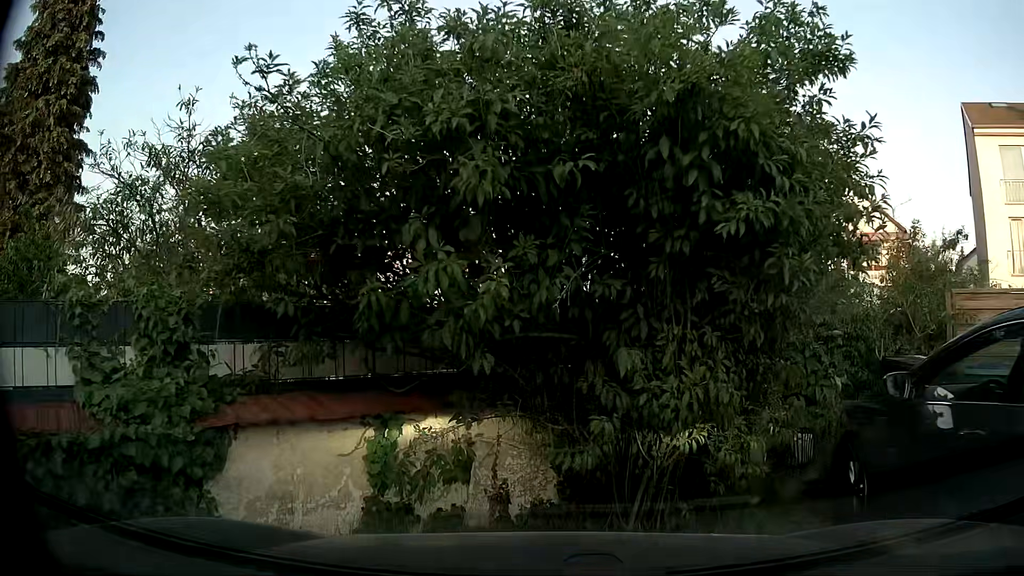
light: Day
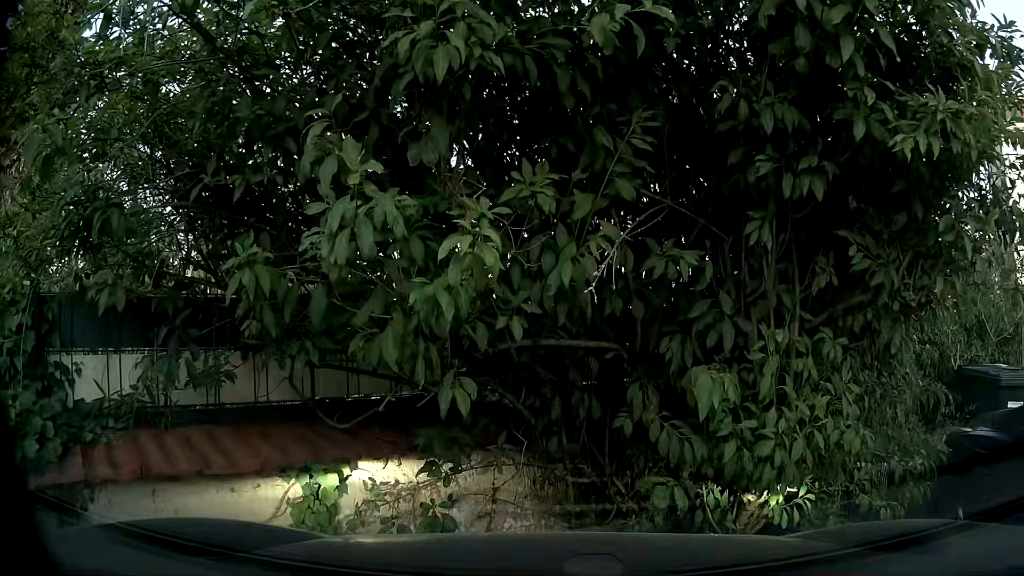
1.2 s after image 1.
(0.0, +1.1) m; -1°
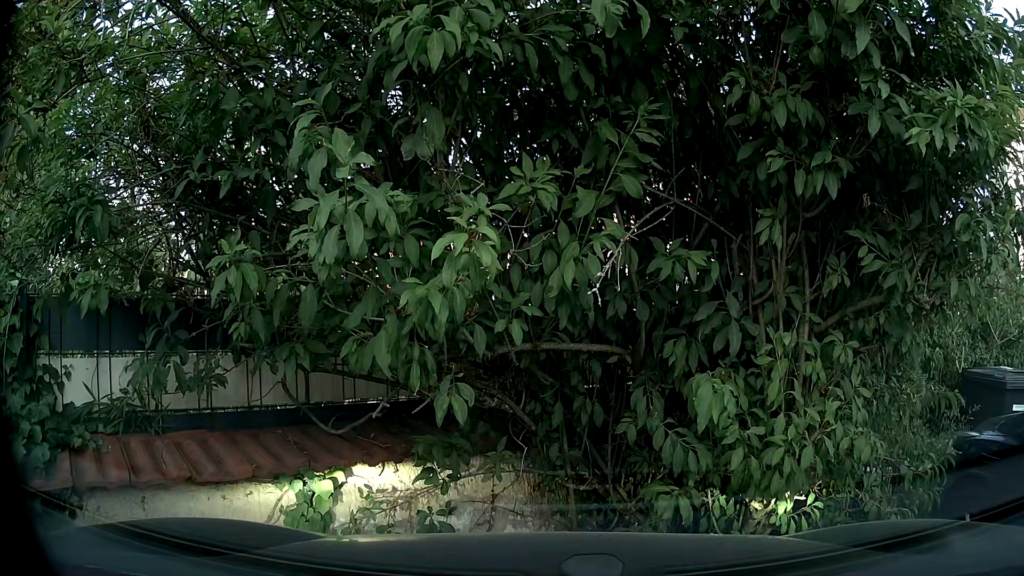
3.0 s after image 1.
(0.0, +0.2) m; 0°
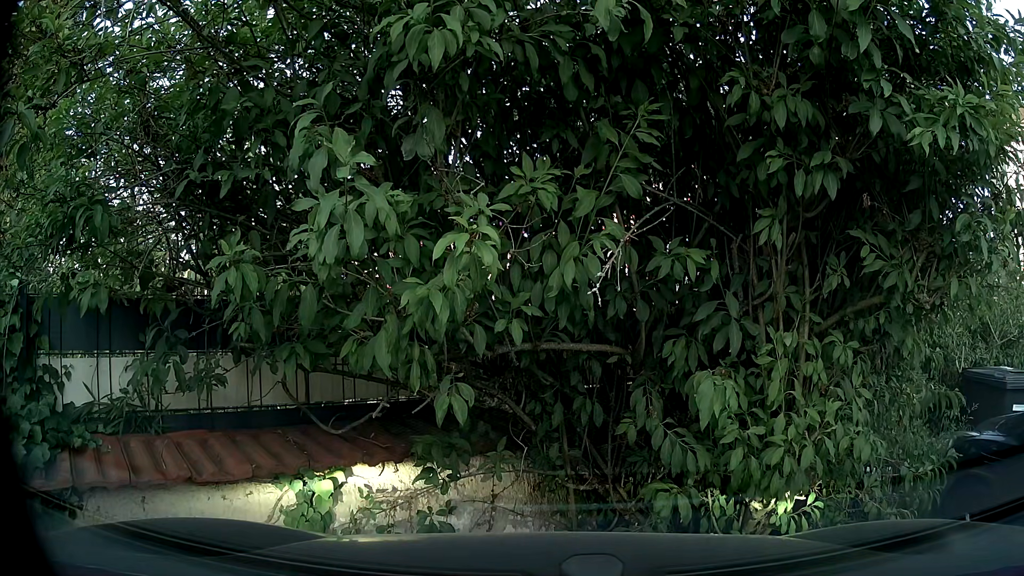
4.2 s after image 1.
(0.0, 0.0) m; 0°
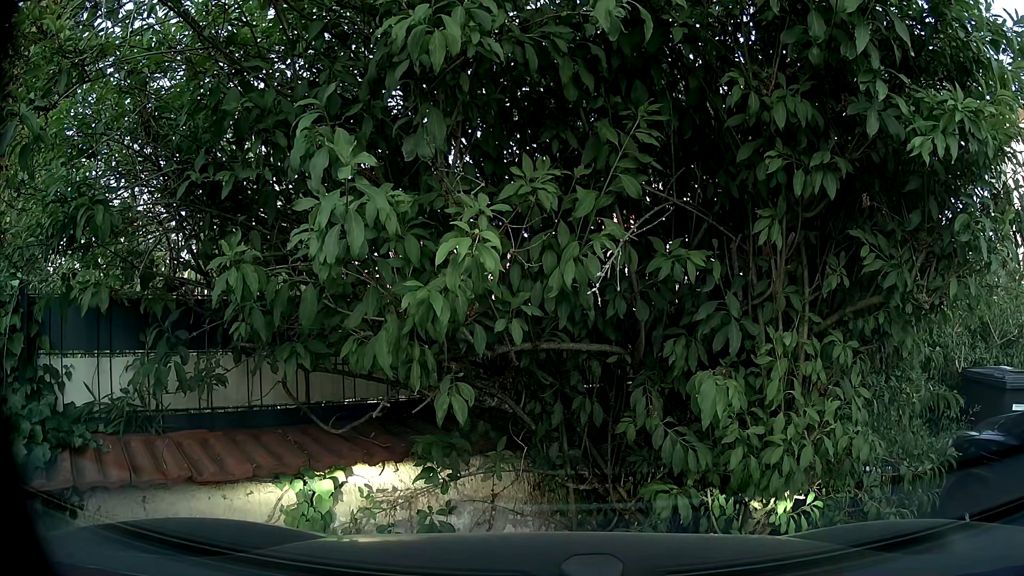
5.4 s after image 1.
(0.0, 0.0) m; 0°
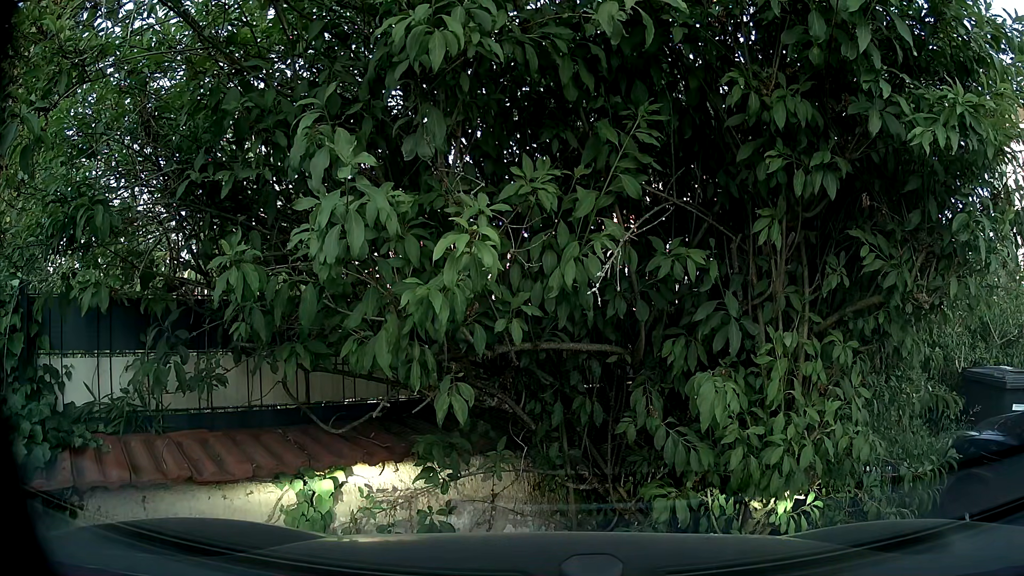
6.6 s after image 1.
(0.0, 0.0) m; 0°
